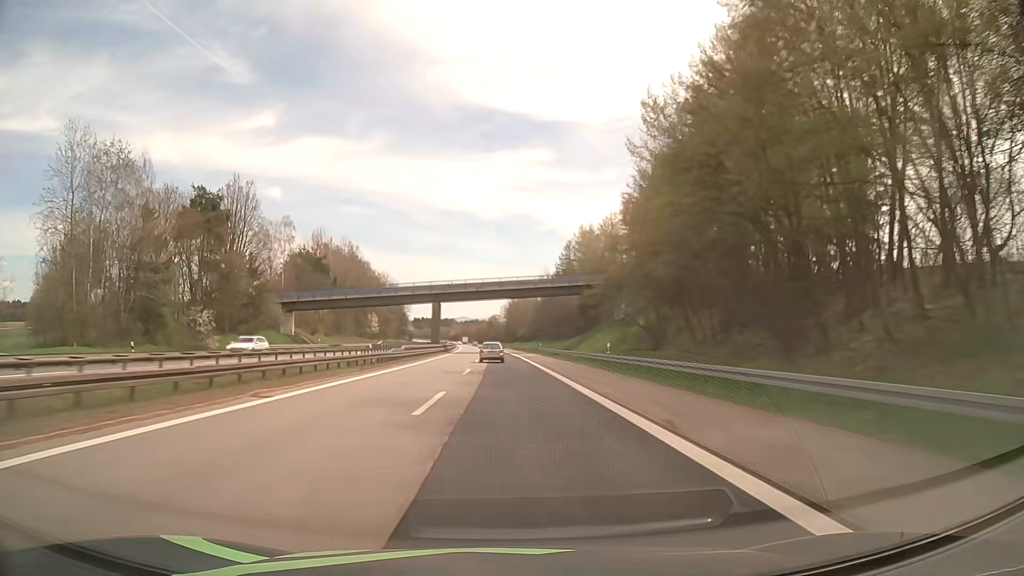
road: motorway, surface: asphalt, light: Day
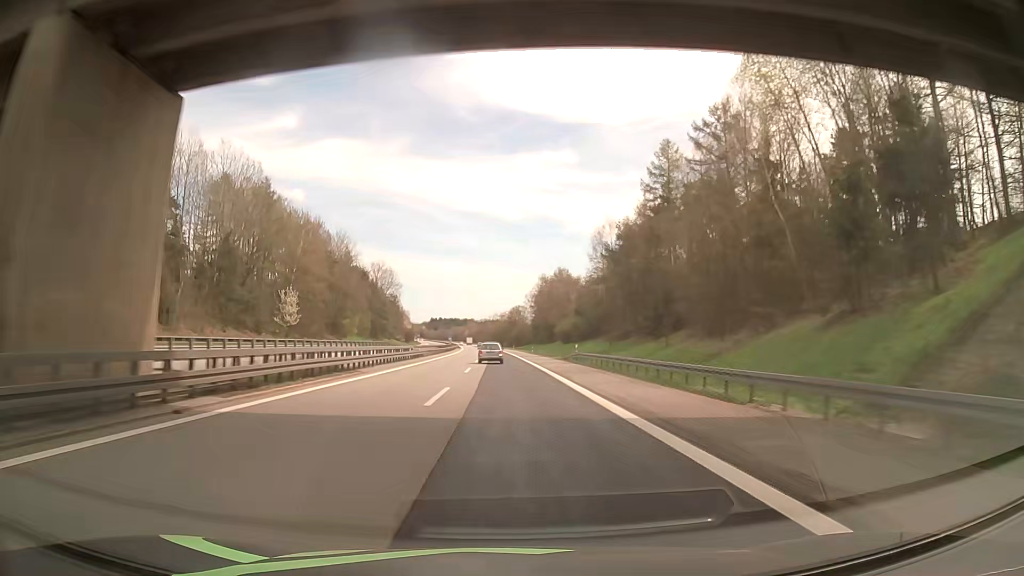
(-1.3, +85.8) m; -2°
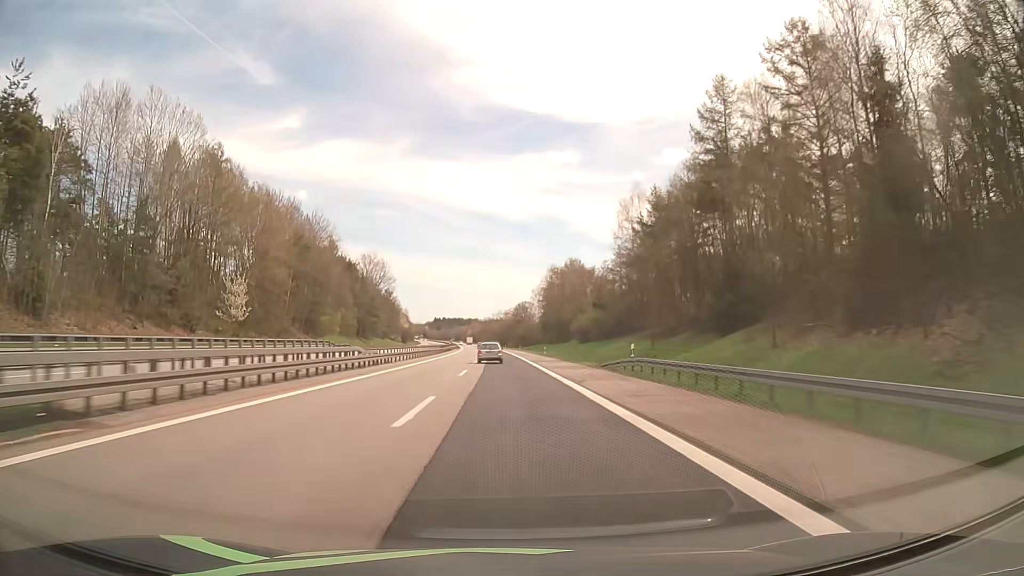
(0.0, +21.3) m; 0°
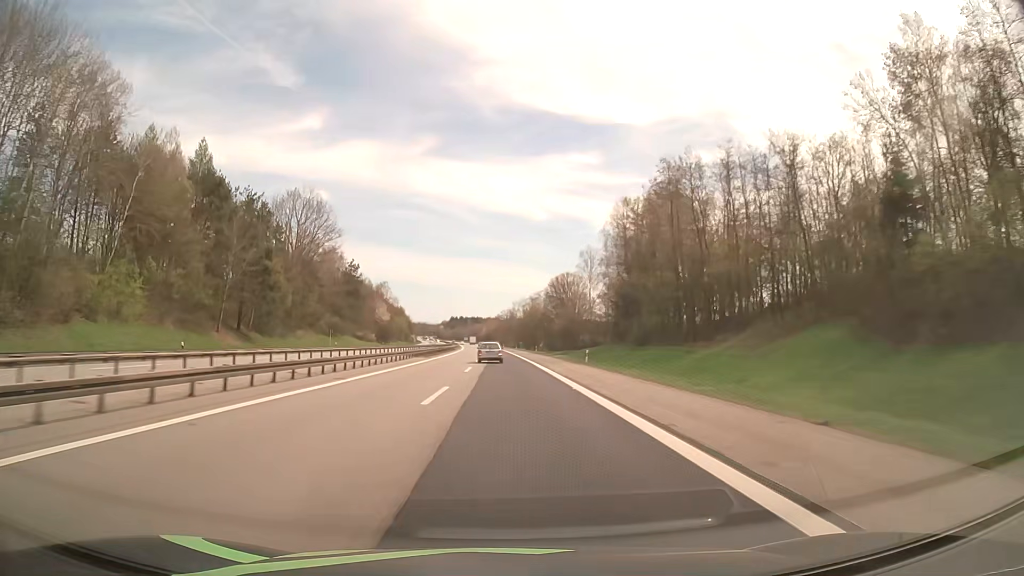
(-1.3, +84.5) m; -2°
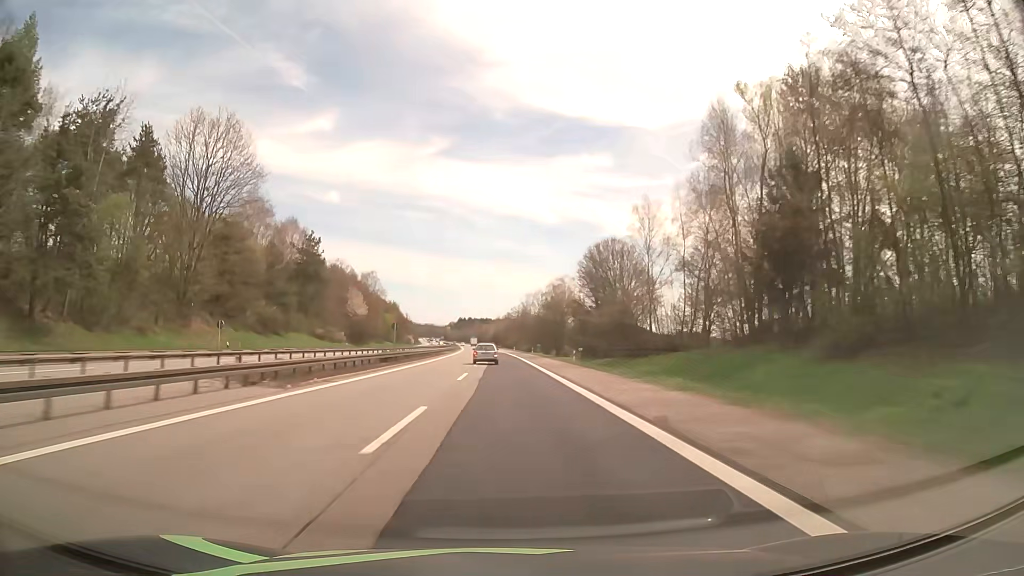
(-0.4, +41.8) m; -1°
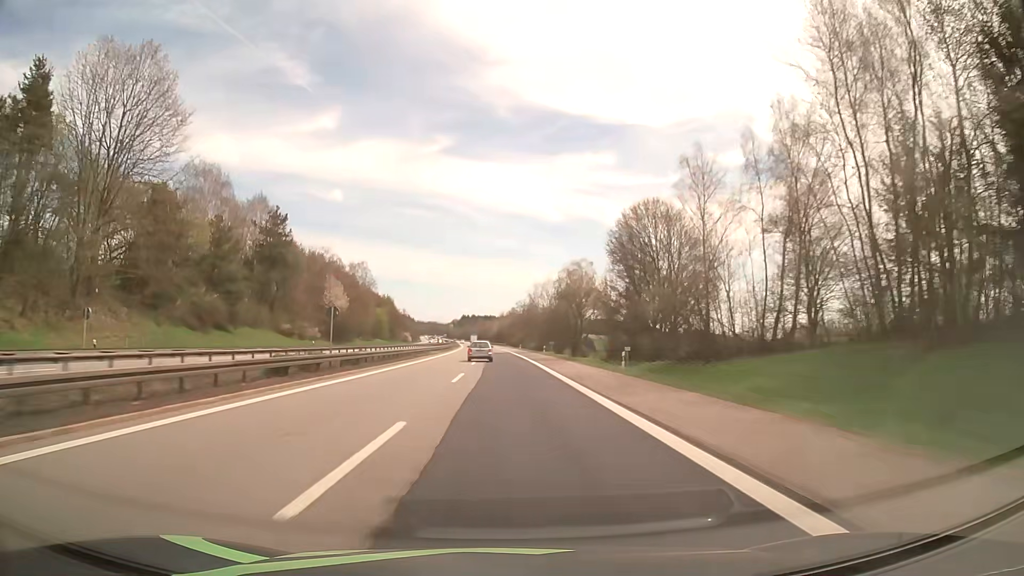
(0.0, +20.8) m; 0°
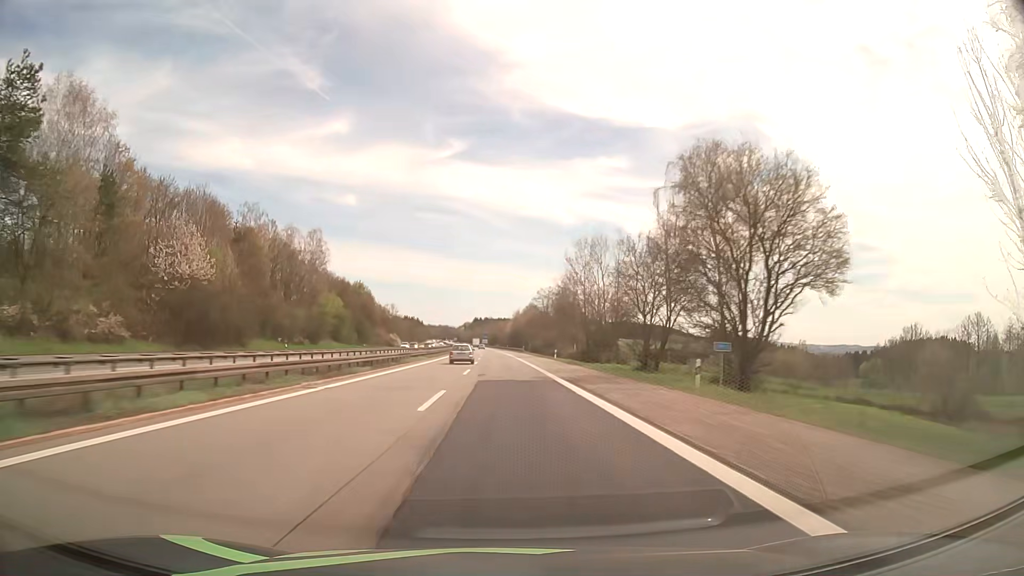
(-0.6, +62.1) m; -1°
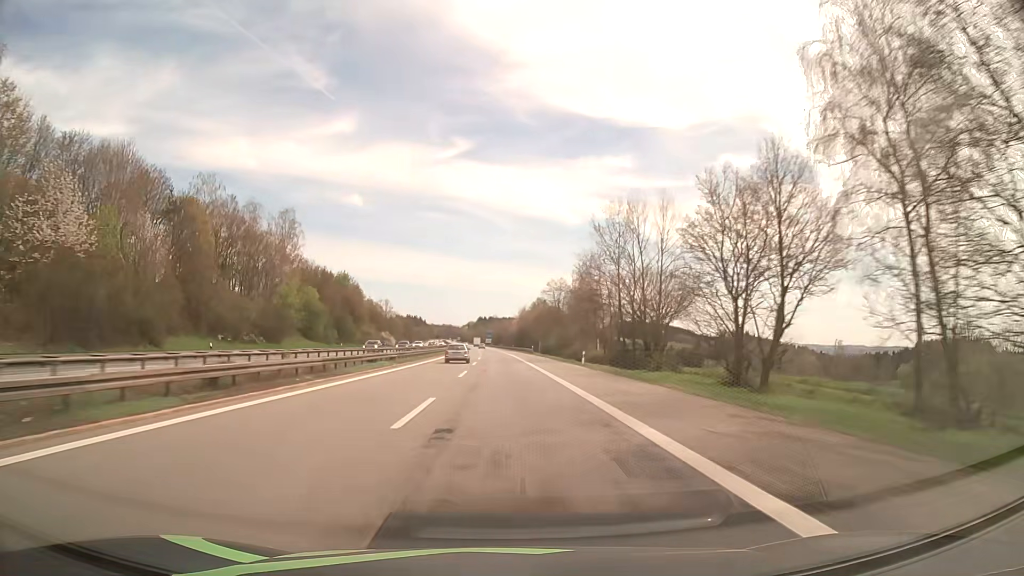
(-0.1, +20.7) m; 0°
(0, +10) (0, +20) (0, +30) (0, +40) (0, +50) (-1, +60) (-1, +70) (-1, +80) (-1, +90) (-2, +100) m
